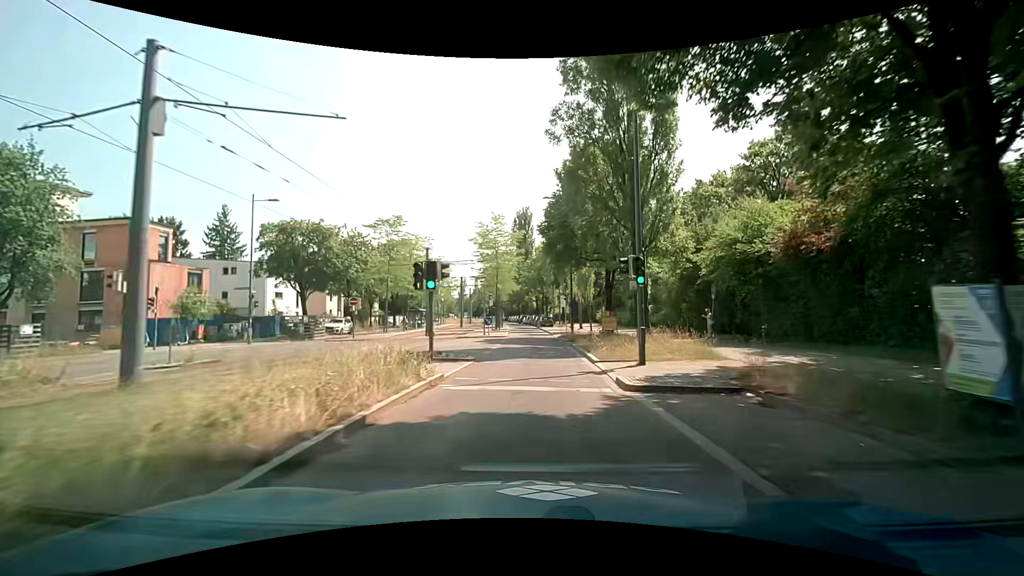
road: secondary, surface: asphalt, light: Day
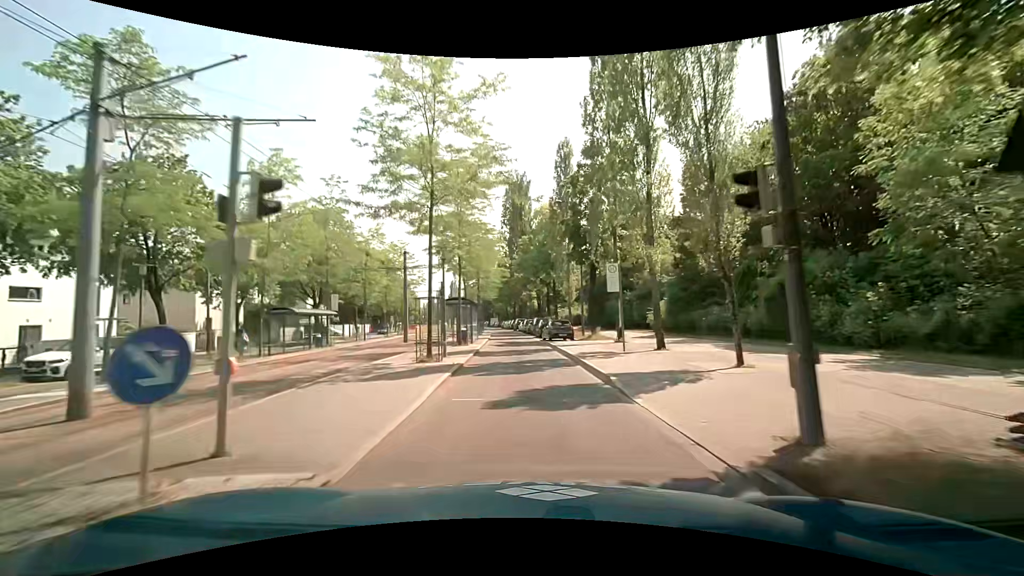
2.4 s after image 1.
(+0.3, +30.5) m; 0°
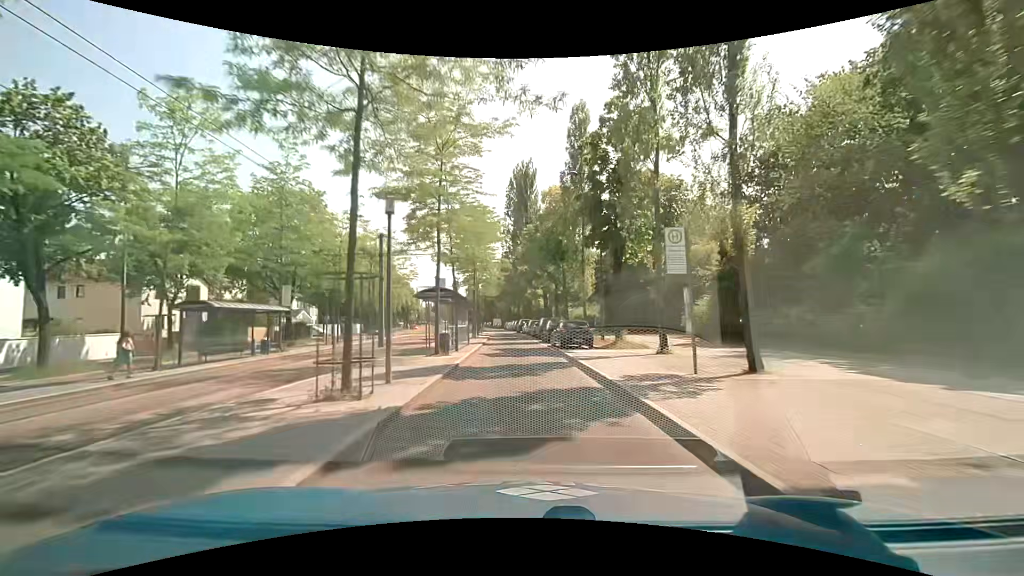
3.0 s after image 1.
(0.0, +7.6) m; -1°
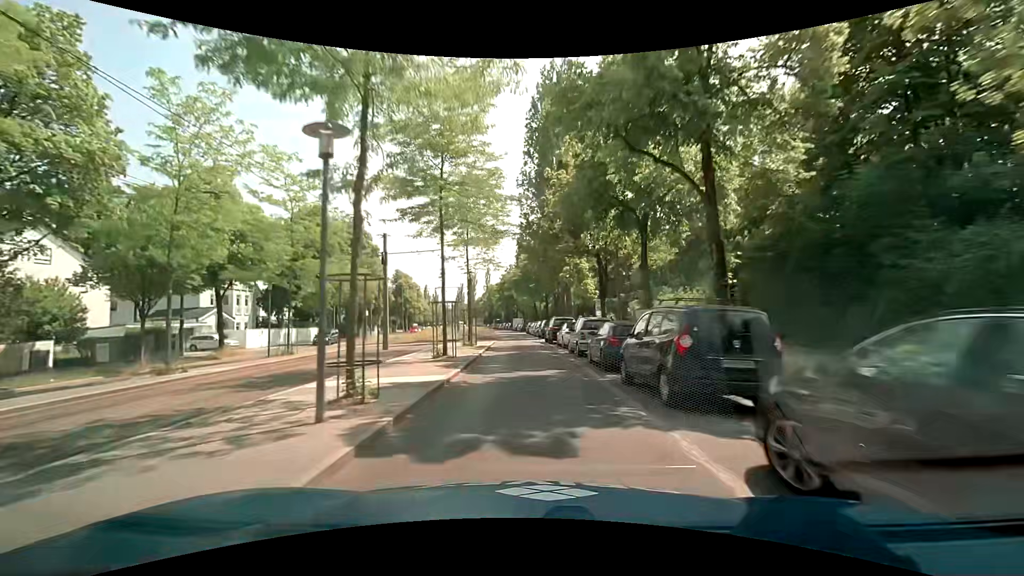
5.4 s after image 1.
(-0.6, +30.4) m; -3°
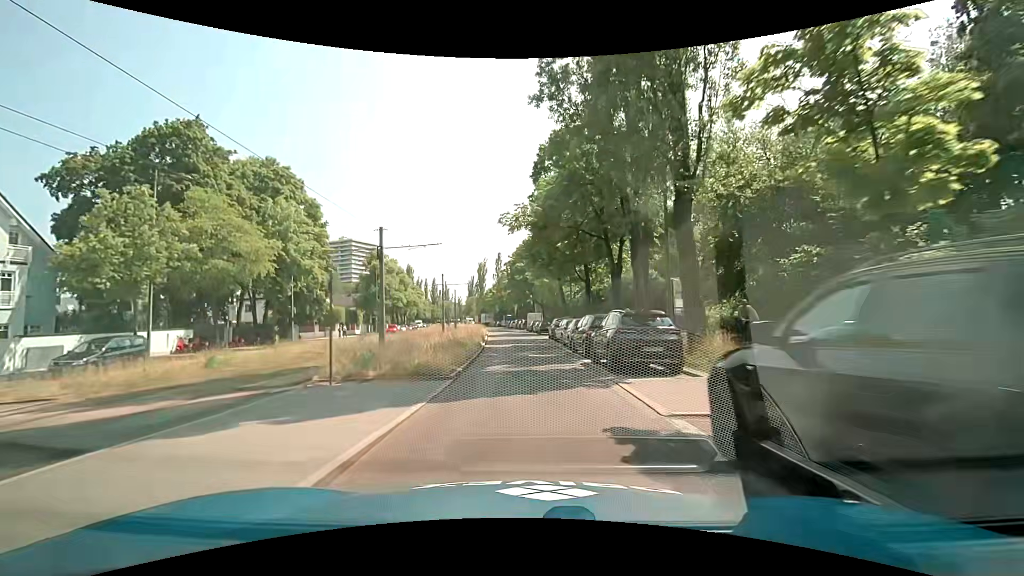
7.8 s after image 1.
(-0.2, +30.4) m; -2°
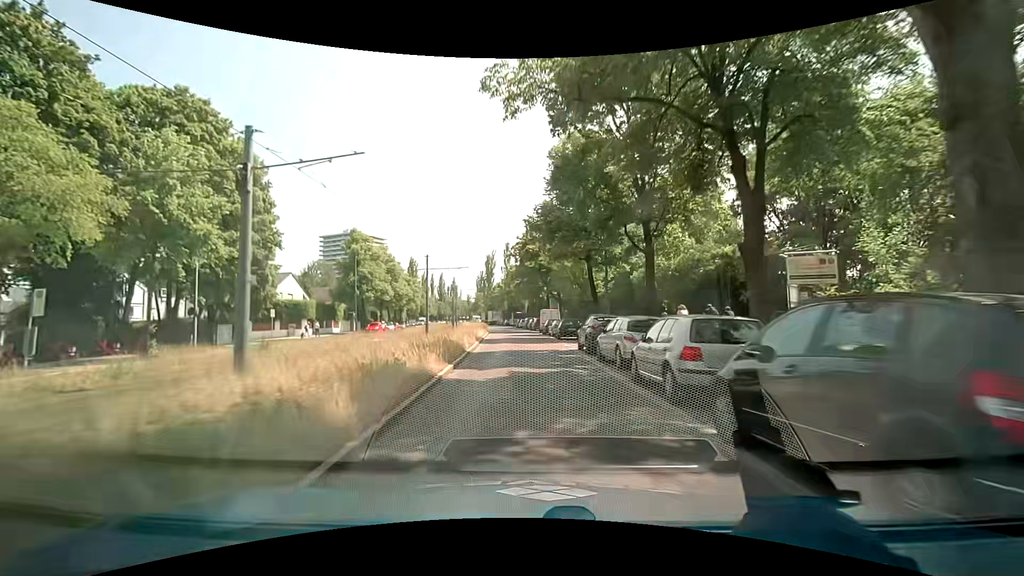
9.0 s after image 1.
(-0.2, +15.2) m; -2°
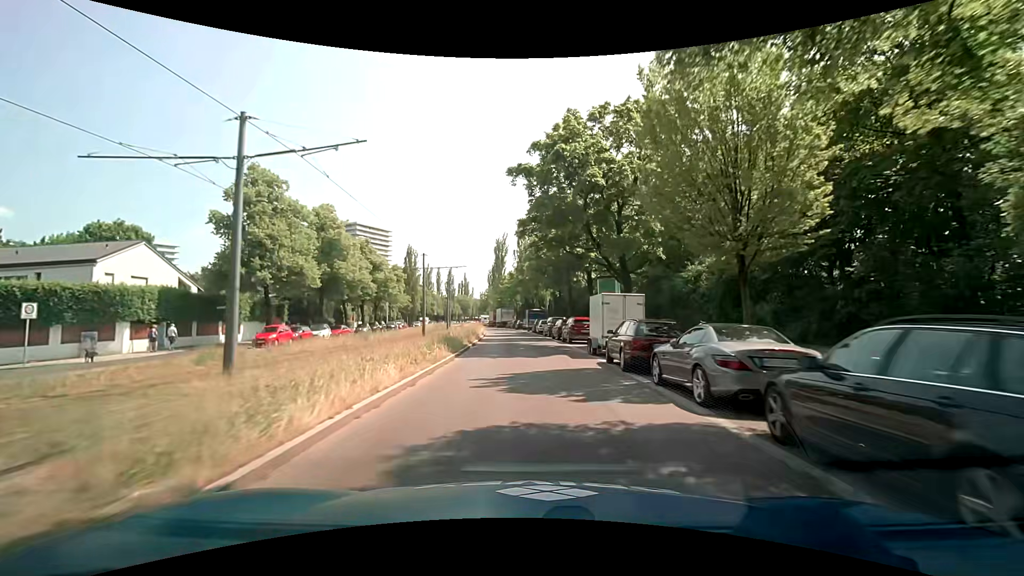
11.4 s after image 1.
(-0.4, +30.5) m; -2°
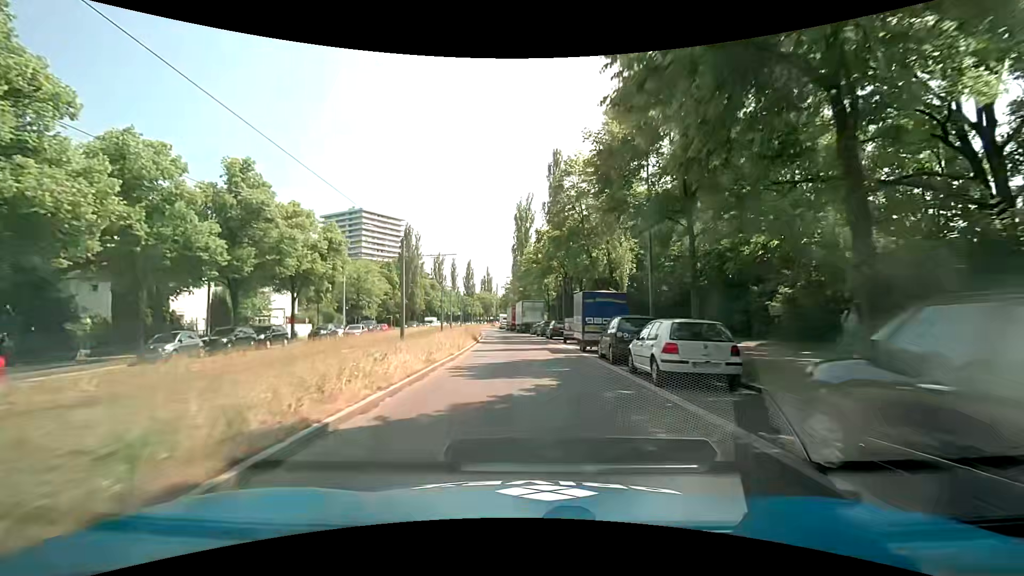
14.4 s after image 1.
(-0.8, +38.0) m; -3°
(0, +10) (0, +20) (-1, +30) (-2, +40) (-2, +50) (-3, +60) (-4, +70) (-6, +80) (-7, +90) (-8, +100) m
